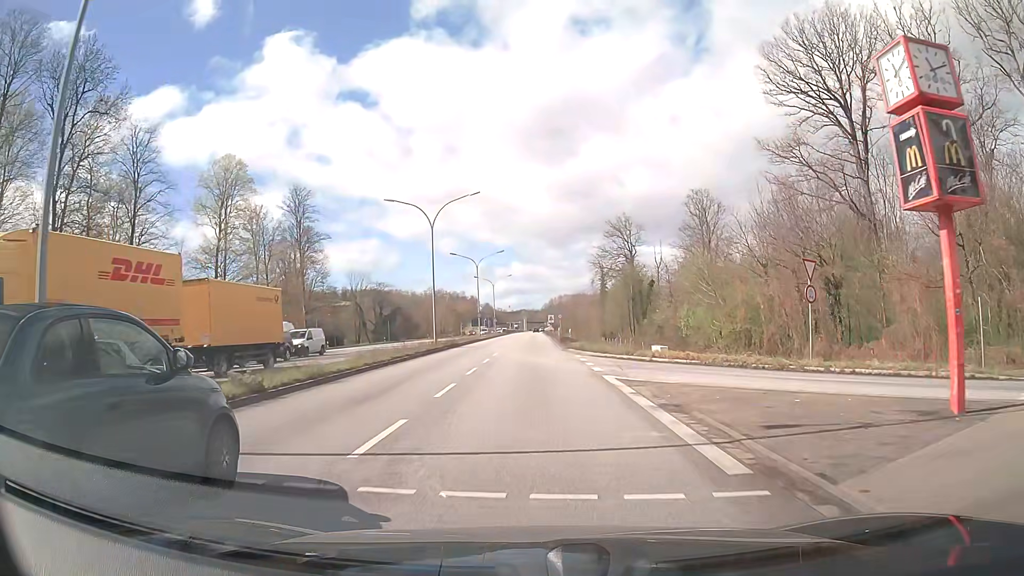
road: primary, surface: asphalt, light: Day
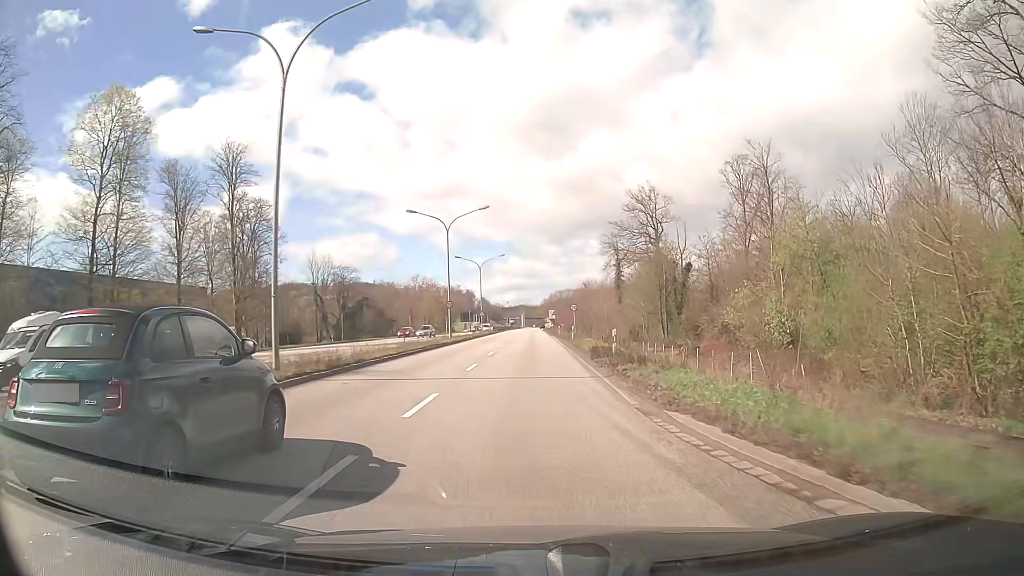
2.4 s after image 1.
(0.0, +27.6) m; 0°
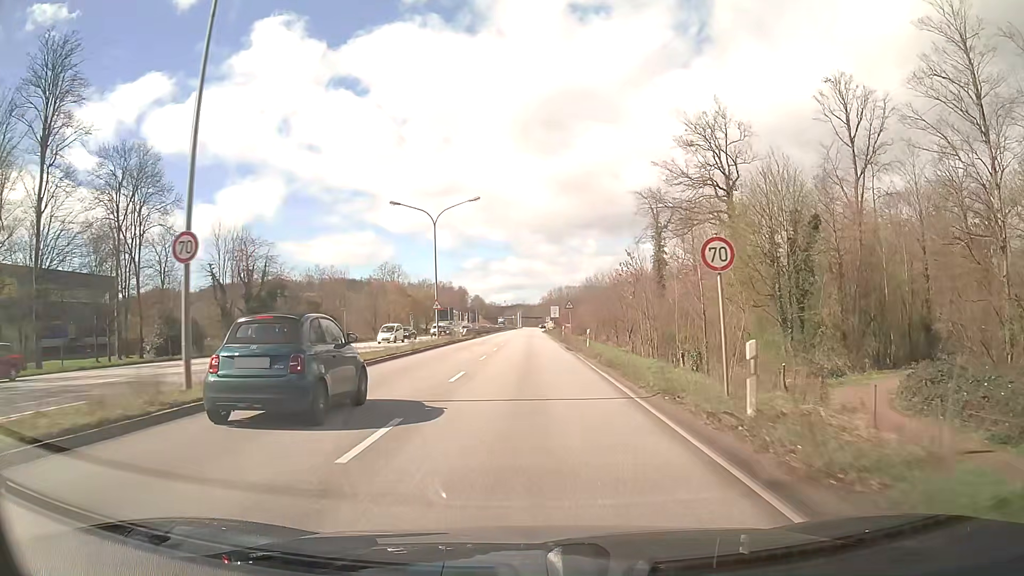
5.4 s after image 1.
(+0.3, +39.8) m; 0°
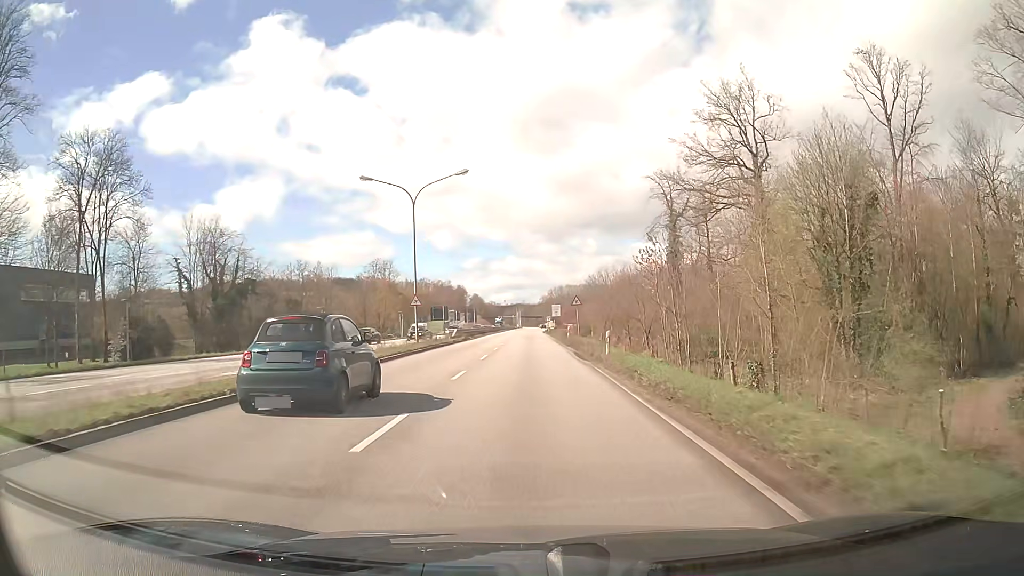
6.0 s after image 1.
(0.0, +8.6) m; 0°
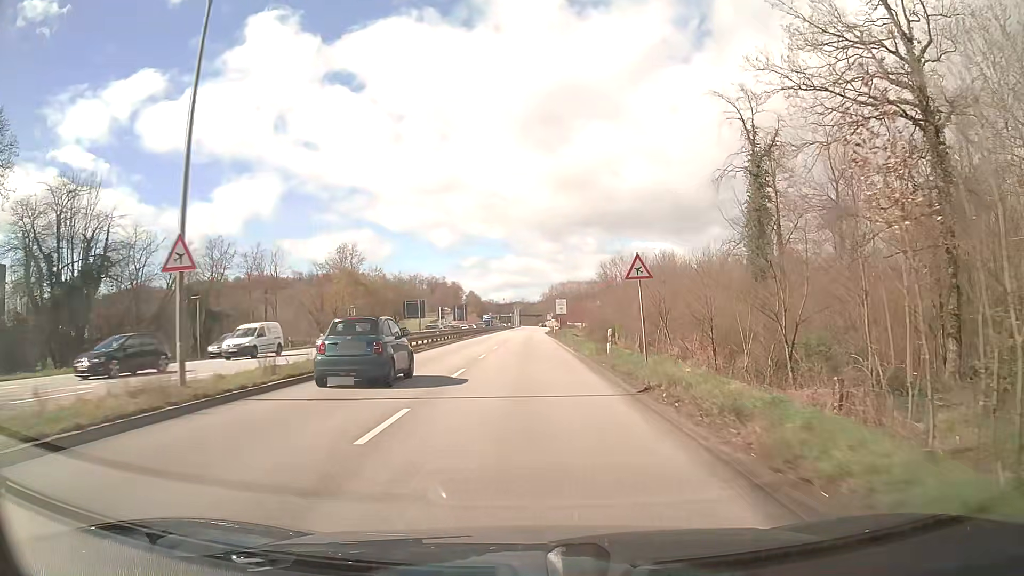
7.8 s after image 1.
(+0.1, +26.9) m; 0°
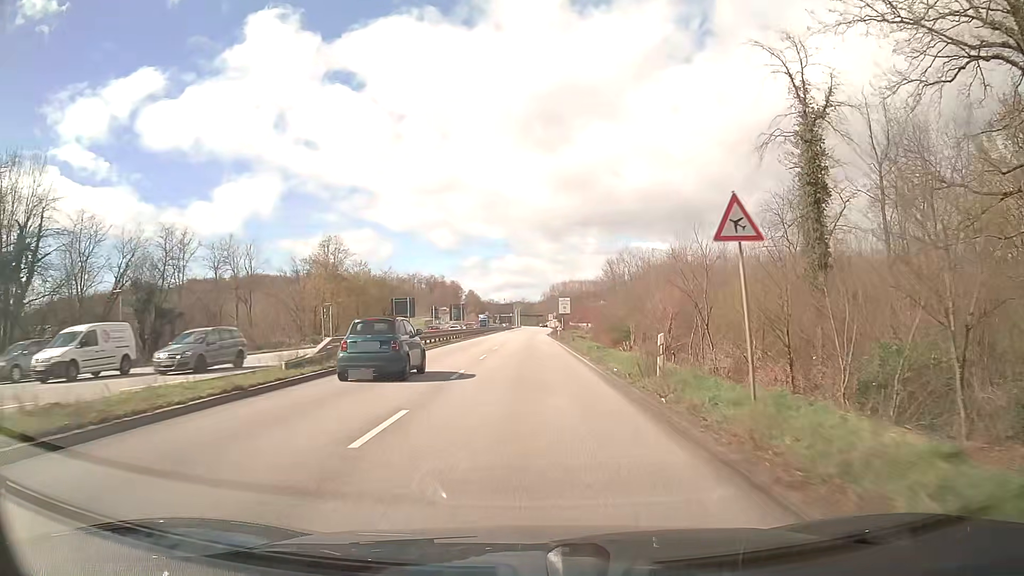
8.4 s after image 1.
(0.0, +9.3) m; 0°
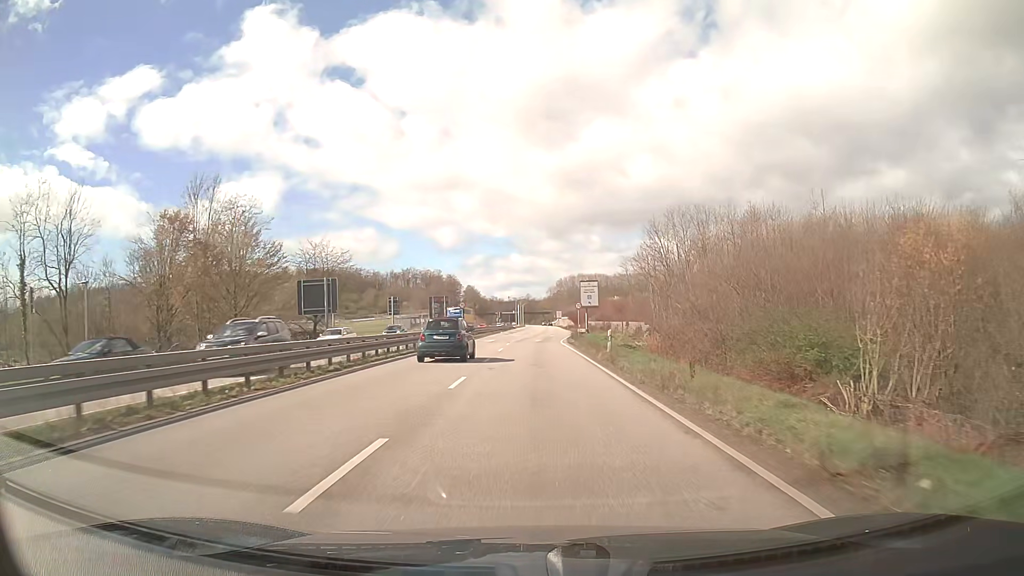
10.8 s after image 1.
(-0.2, +38.9) m; -1°
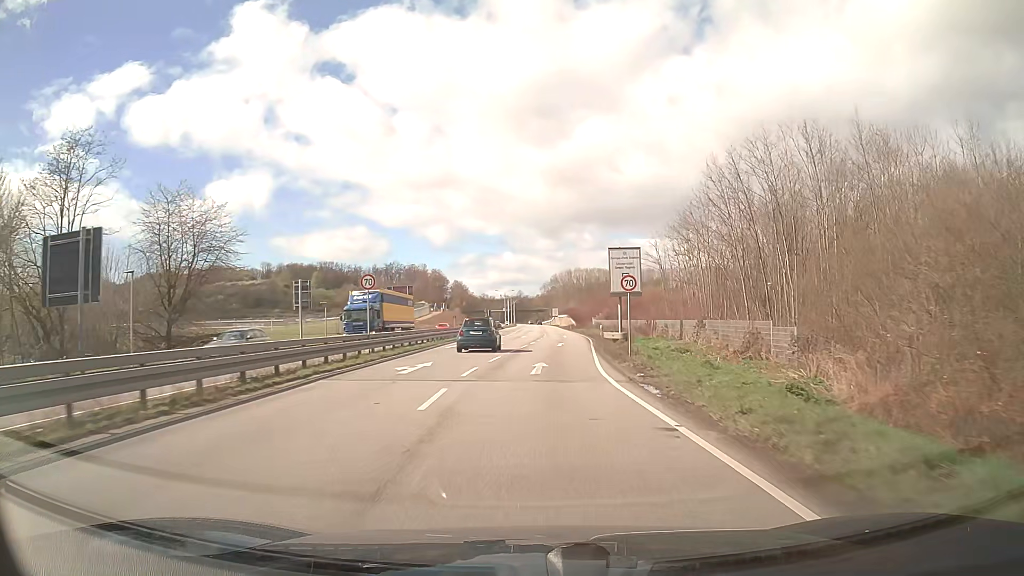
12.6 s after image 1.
(+0.1, +30.5) m; +1°
(0, +10) (0, +20) (+1, +30) (+1, +40) (+2, +50) (+2, +60) (+3, +70) (+3, +80) (+3, +90) (+3, +100) m
